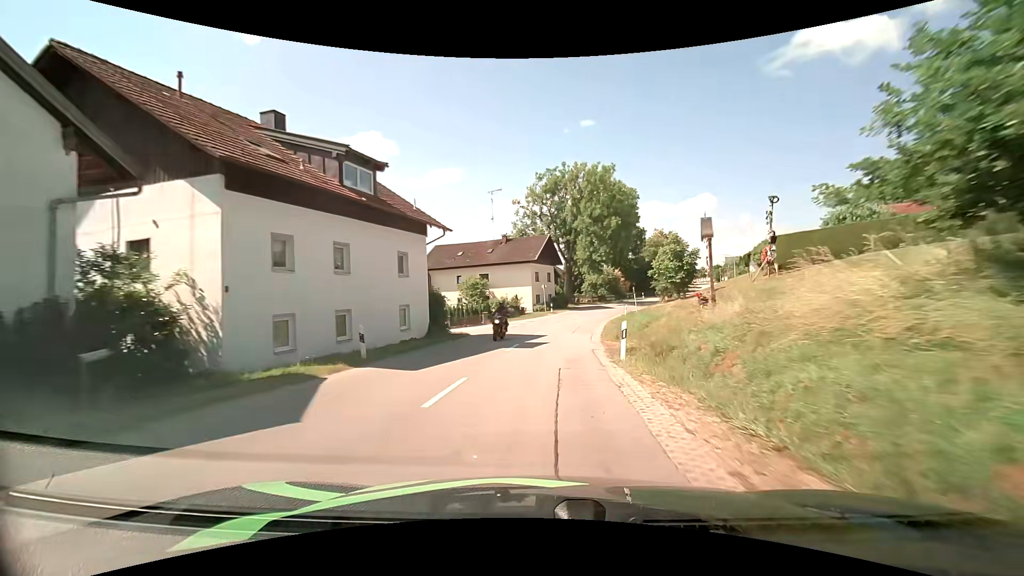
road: secondary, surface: asphalt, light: Day
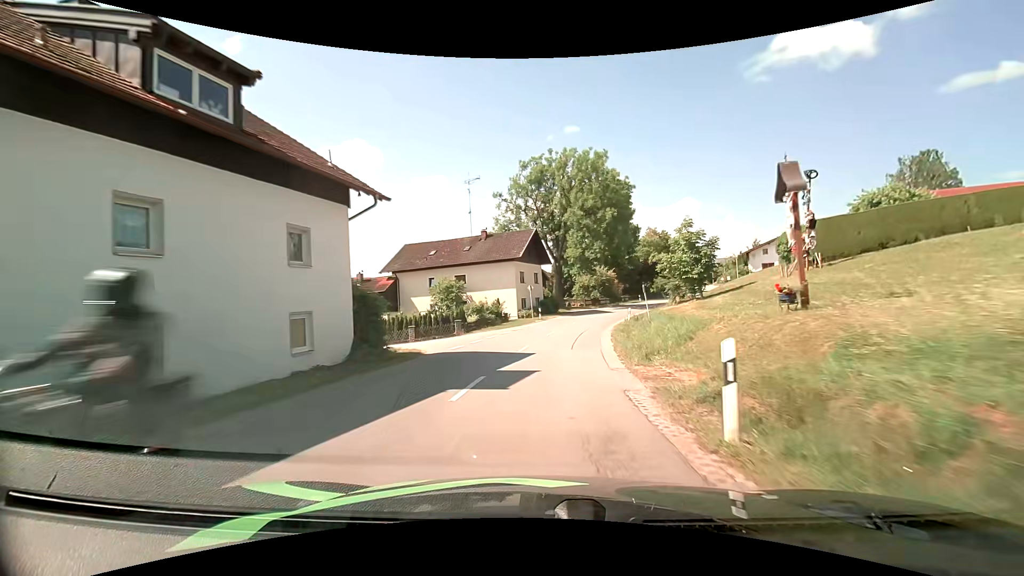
(0.0, +8.1) m; 0°
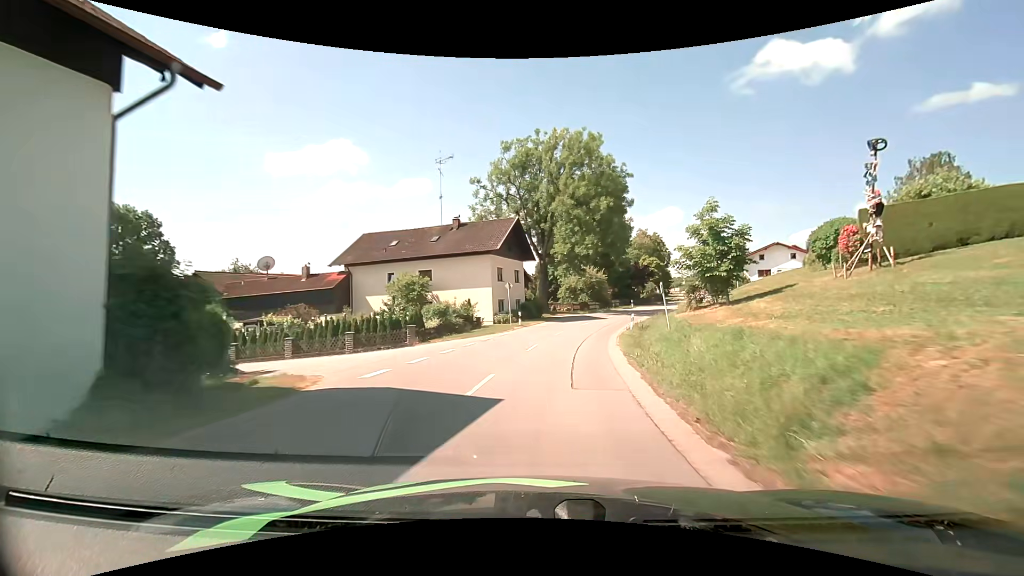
(+0.1, +8.2) m; +2°
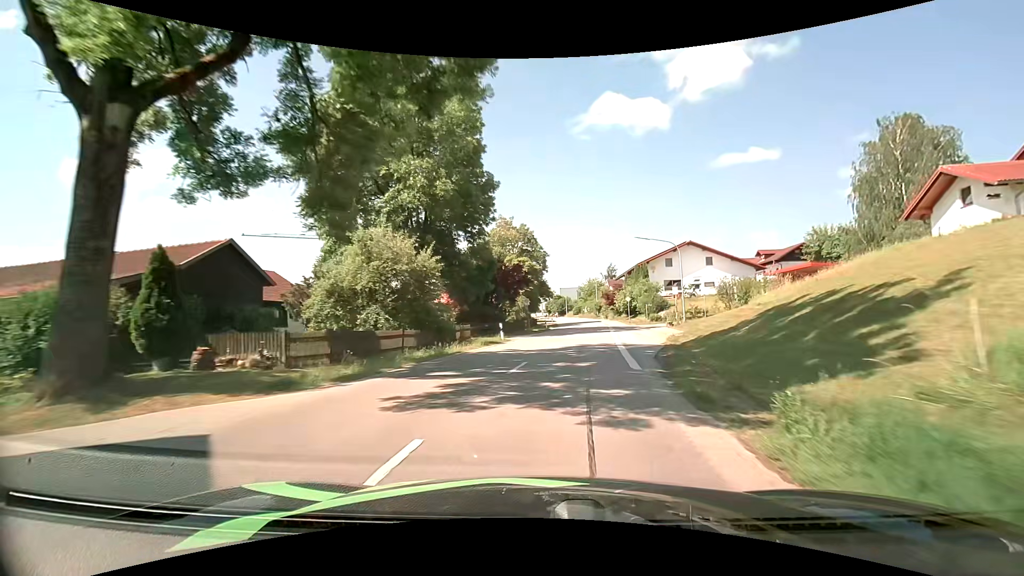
(+6.1, +40.8) m; +17°
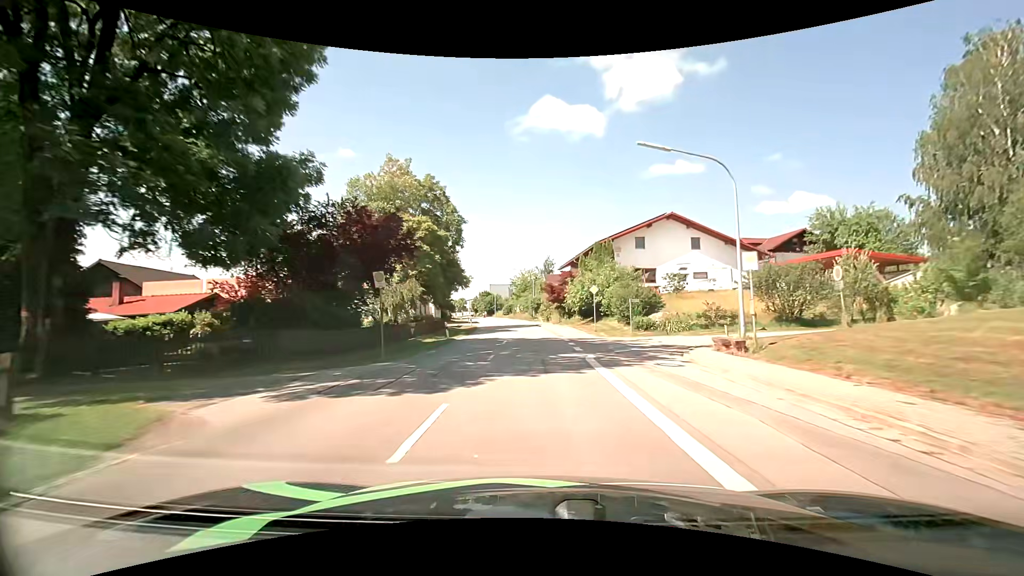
(+2.0, +24.6) m; +8°
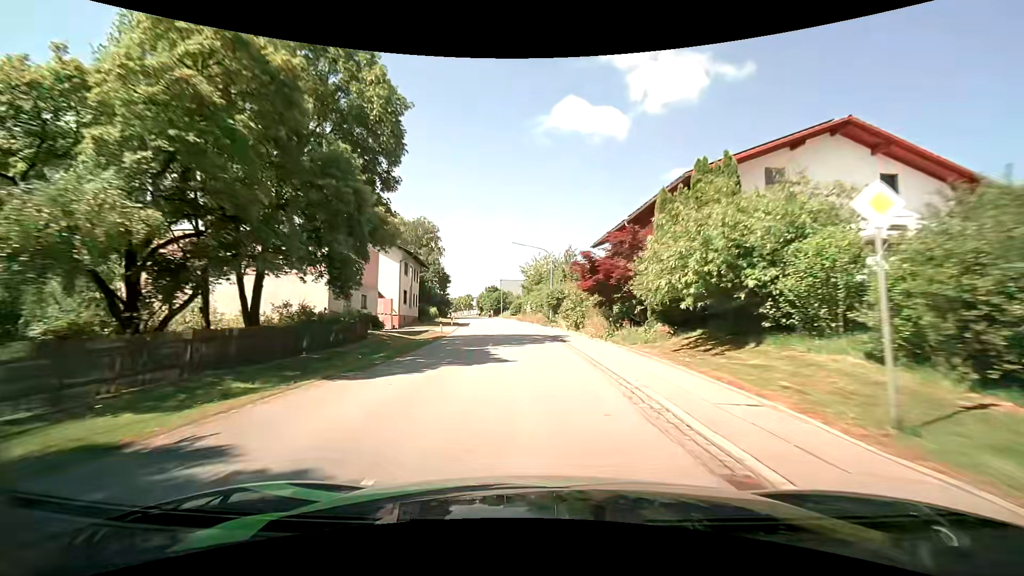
(-0.3, +25.1) m; -2°
